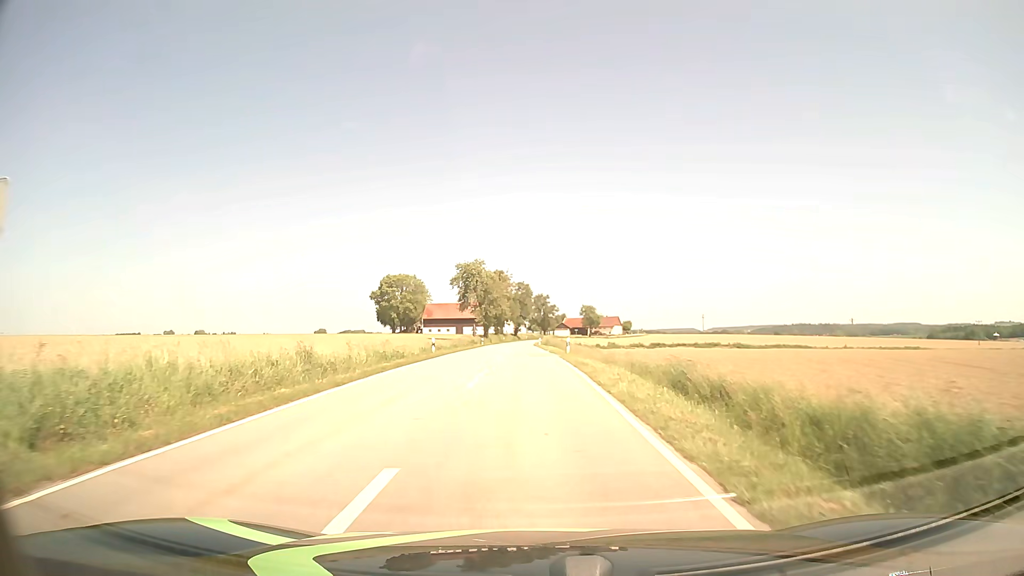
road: tertiary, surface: asphalt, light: Day
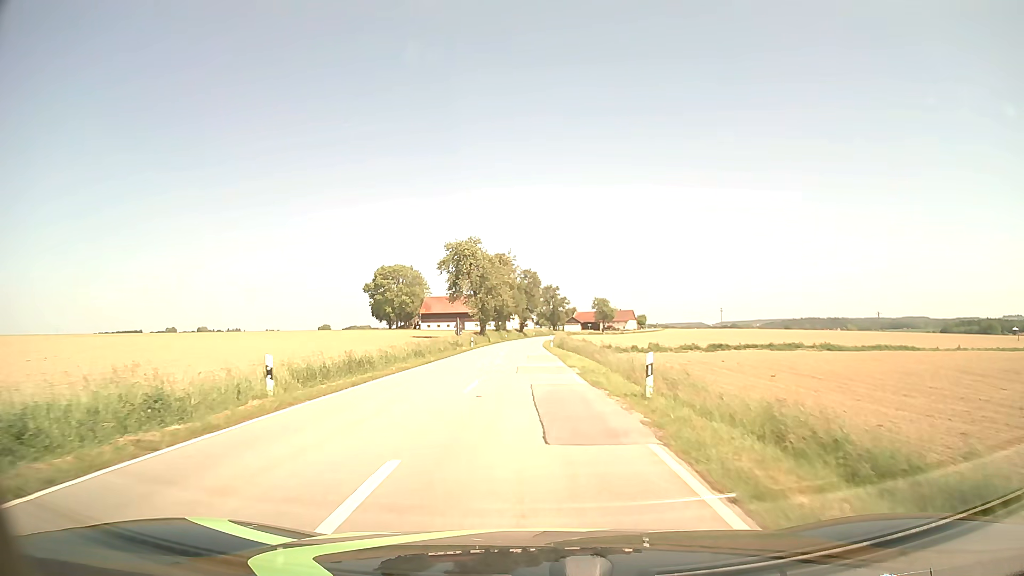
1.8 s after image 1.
(-0.2, +23.8) m; -1°
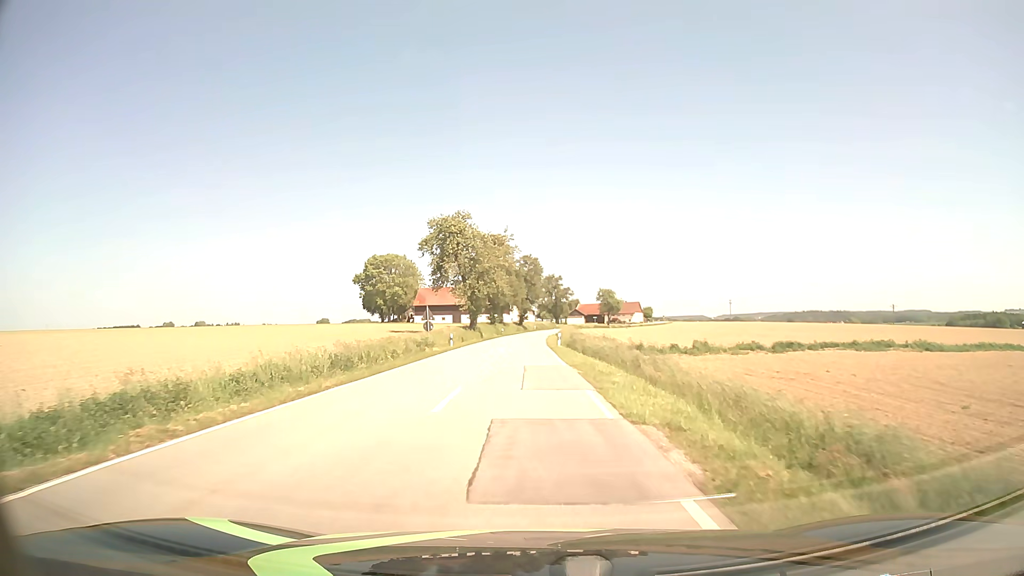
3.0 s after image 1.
(0.0, +15.8) m; 0°
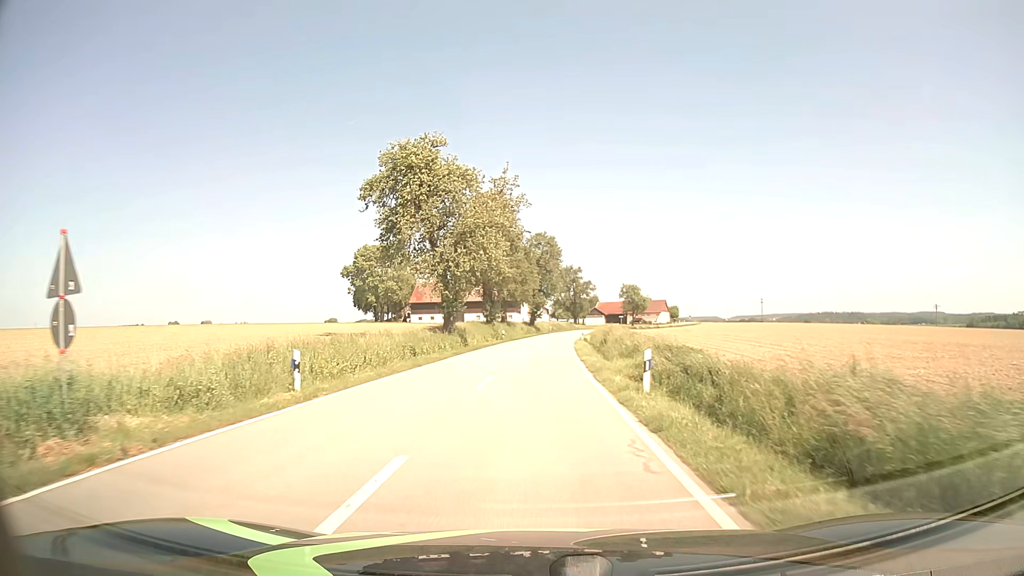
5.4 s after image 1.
(-0.5, +31.4) m; -1°
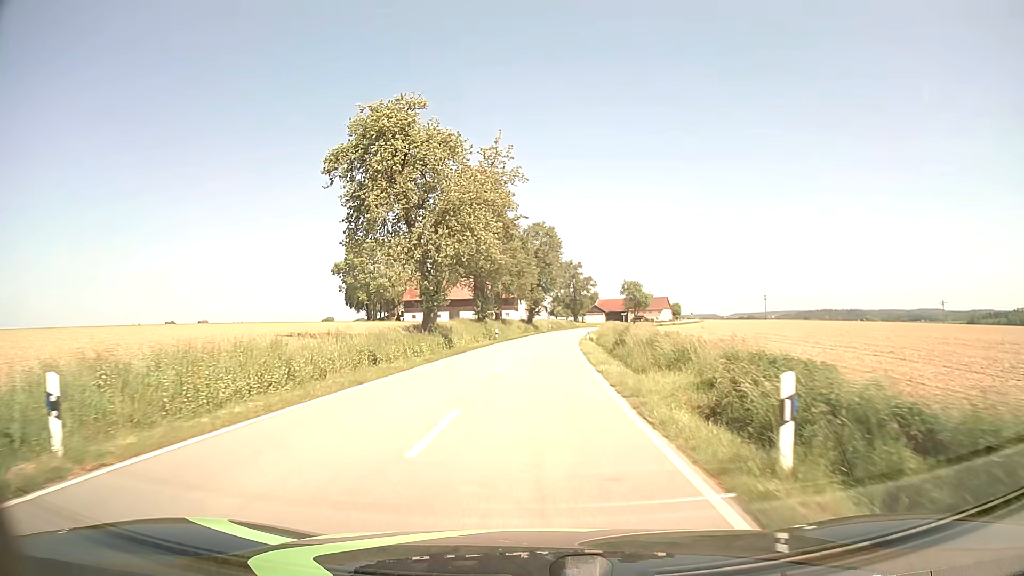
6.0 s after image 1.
(0.0, +7.9) m; 0°
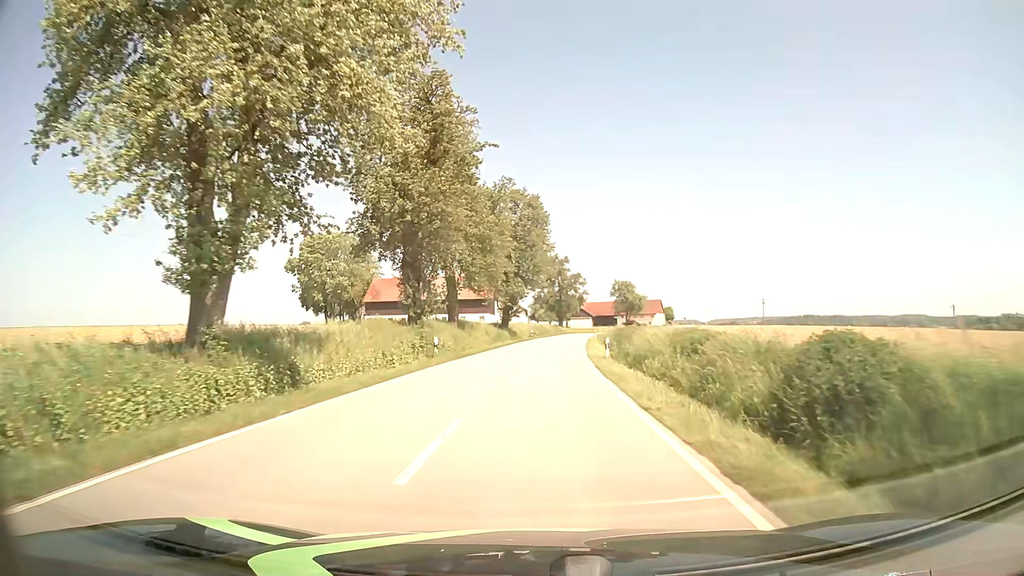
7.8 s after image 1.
(+0.2, +25.0) m; +2°
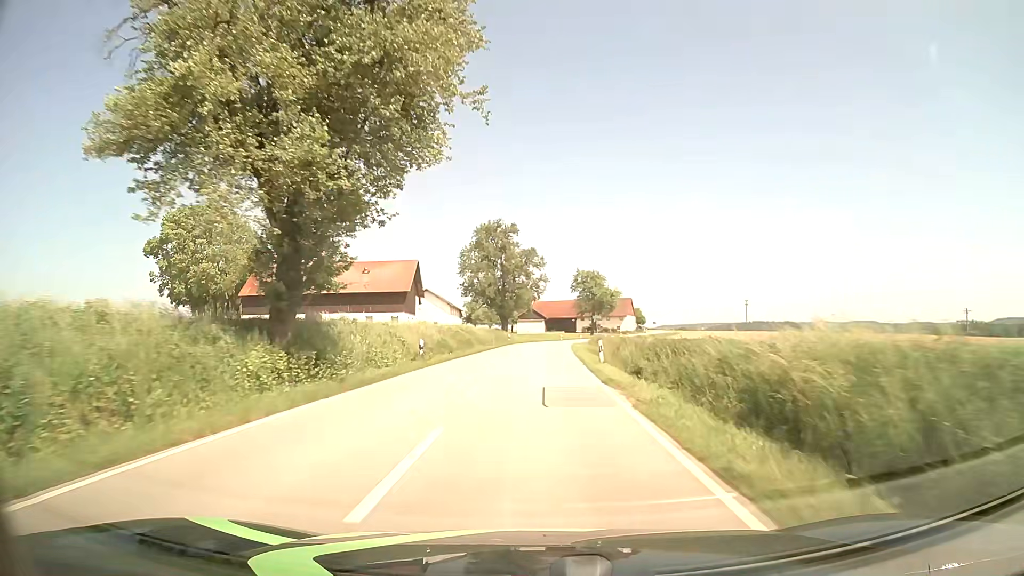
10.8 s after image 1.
(+2.0, +48.9) m; +5°
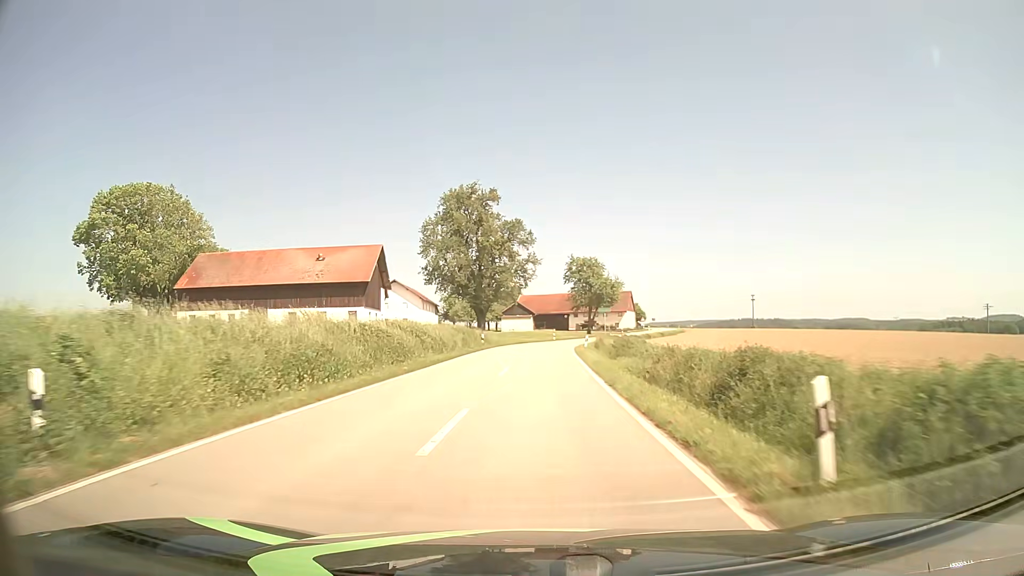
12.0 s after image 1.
(+0.2, +21.5) m; +1°
(0, +10) (0, +20) (0, +30) (+1, +40) (+1, +50) (+2, +60) (+4, +70) (+6, +80) (+8, +89) (+11, +99) m
